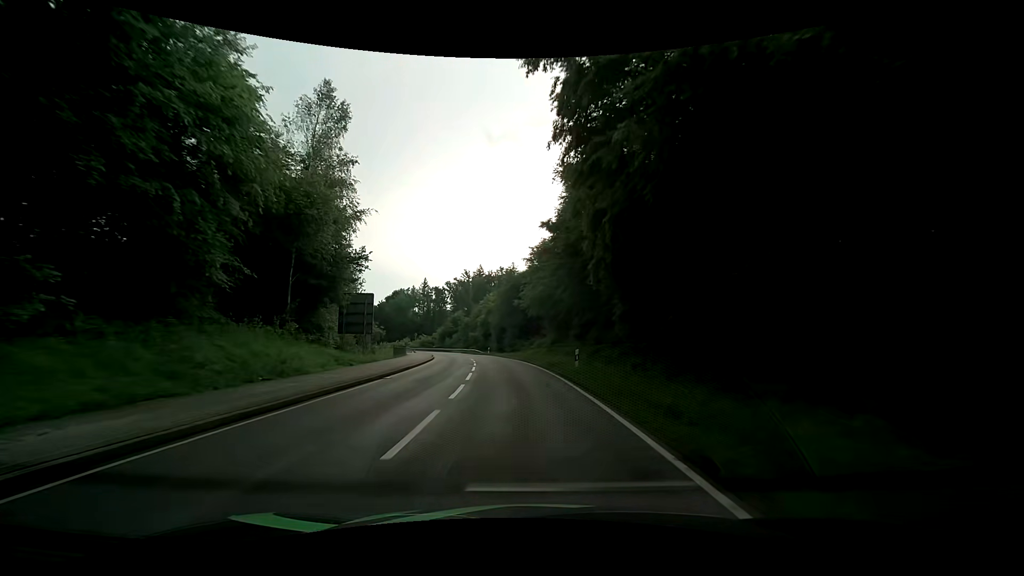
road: secondary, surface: asphalt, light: Day
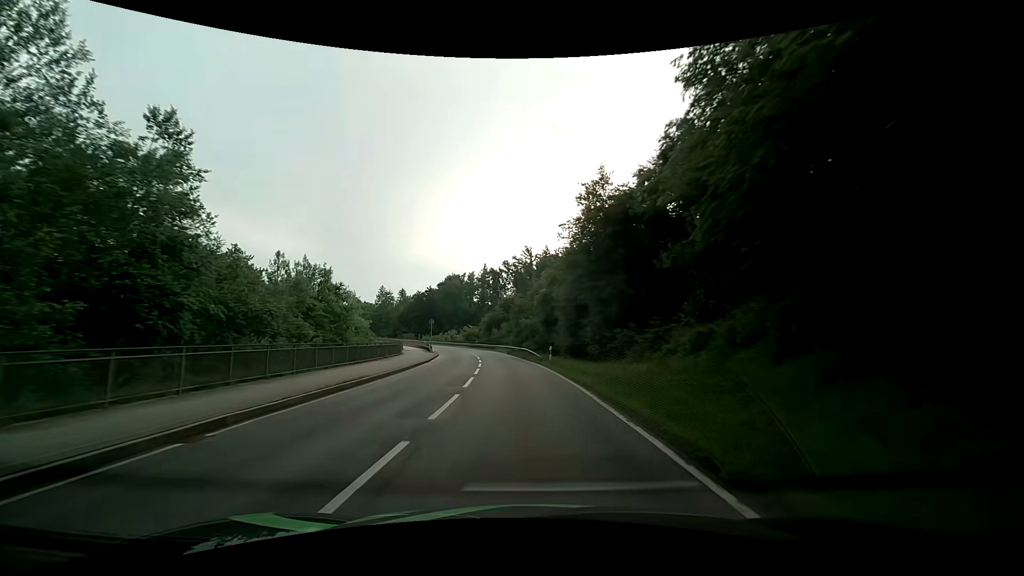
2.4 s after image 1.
(-2.2, +39.5) m; -7°
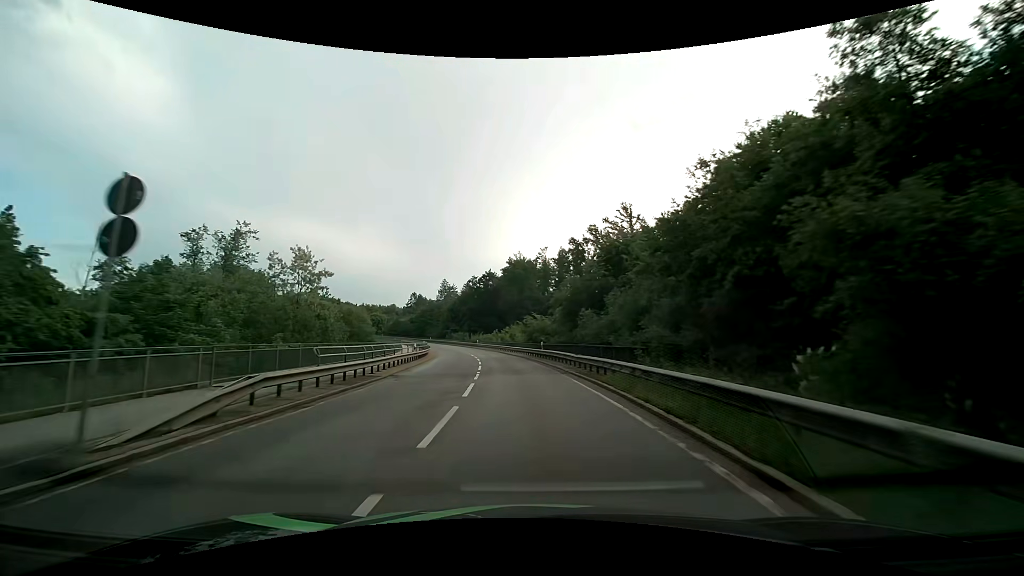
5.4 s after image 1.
(-4.1, +50.6) m; -9°
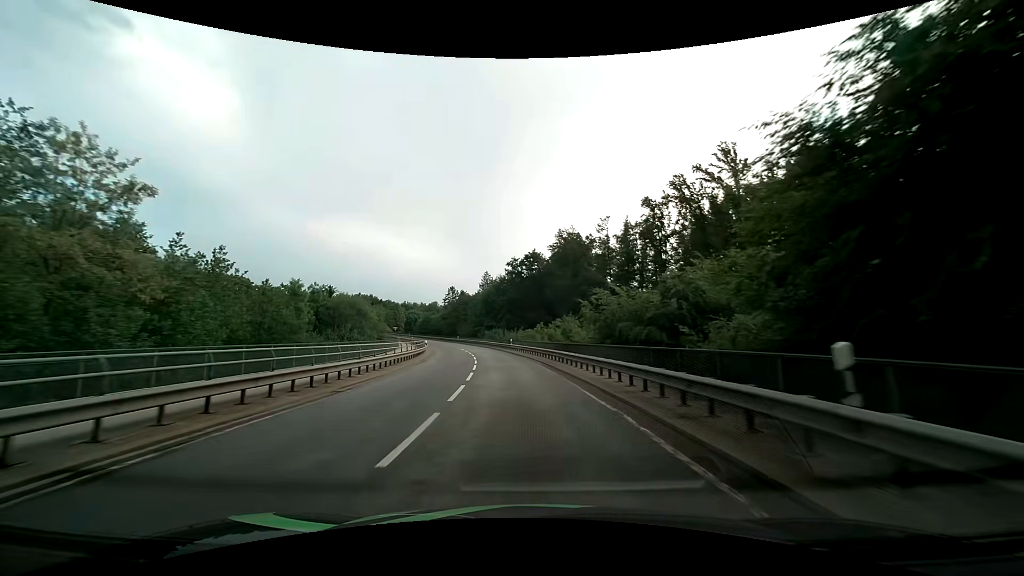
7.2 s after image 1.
(-1.3, +31.1) m; -5°
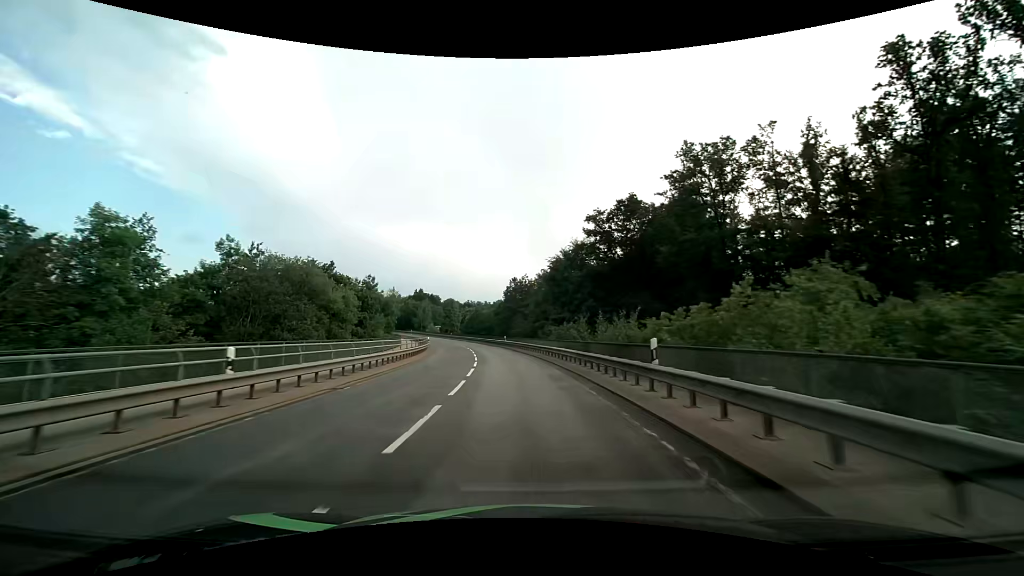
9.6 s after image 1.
(-3.1, +41.8) m; -8°
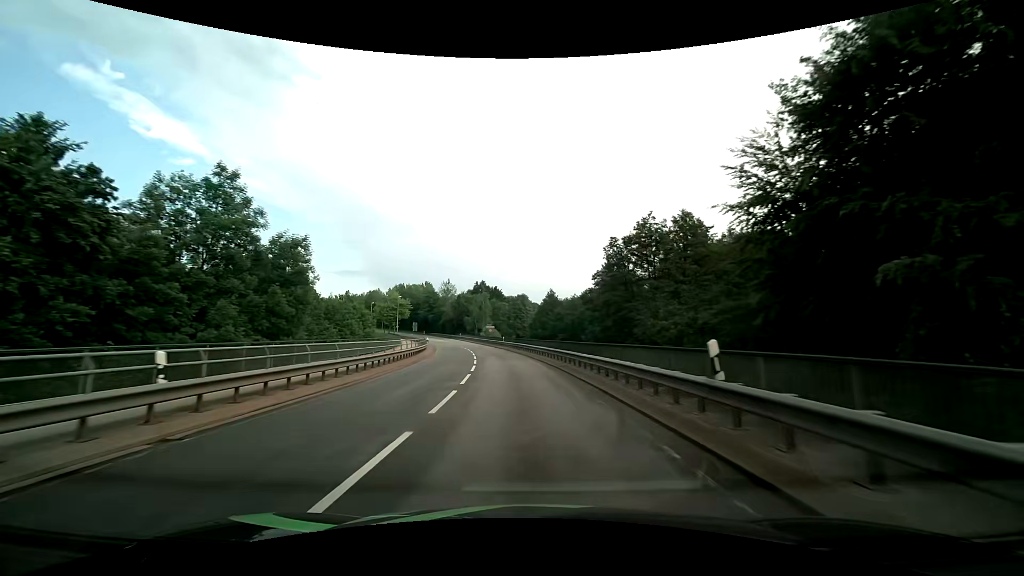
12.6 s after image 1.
(-4.2, +50.8) m; -10°
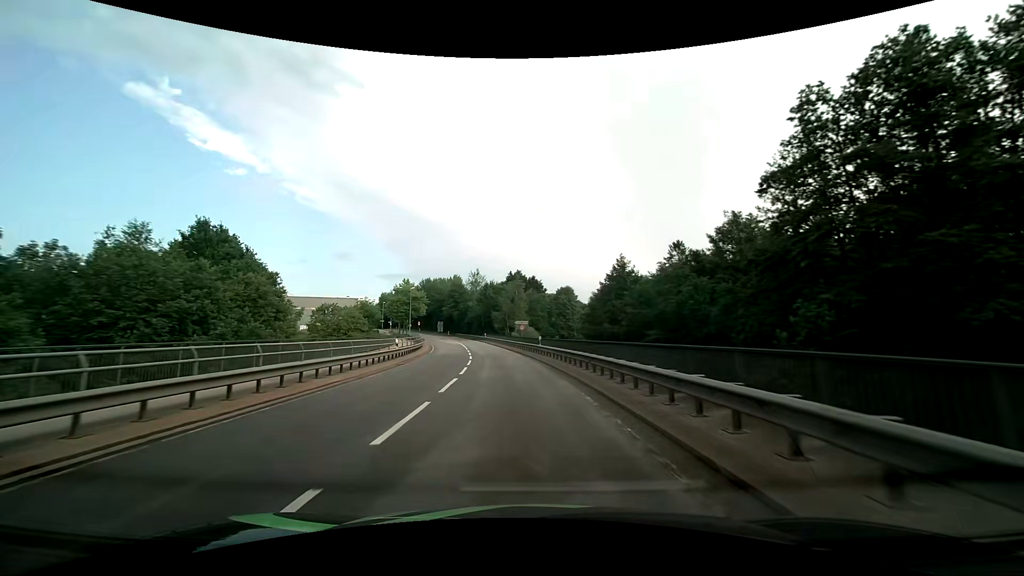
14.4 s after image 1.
(-1.1, +27.0) m; -5°
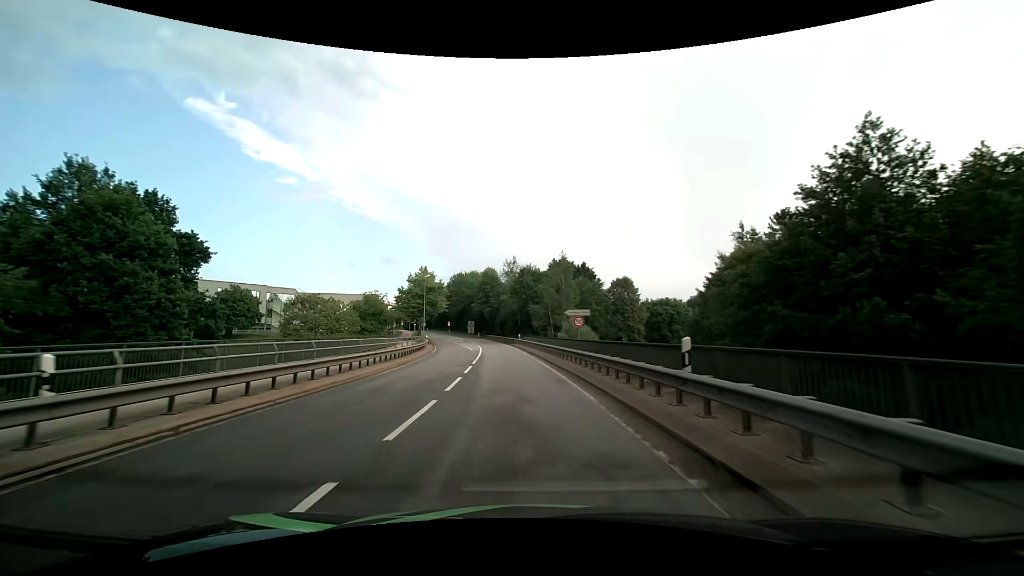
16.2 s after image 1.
(-1.1, +23.9) m; -5°
(0, +10) (-1, +20) (-1, +30) (-2, +40) (-3, +50) (-4, +60) (-6, +70) (-8, +80) (-10, +89) (-12, +99) m
